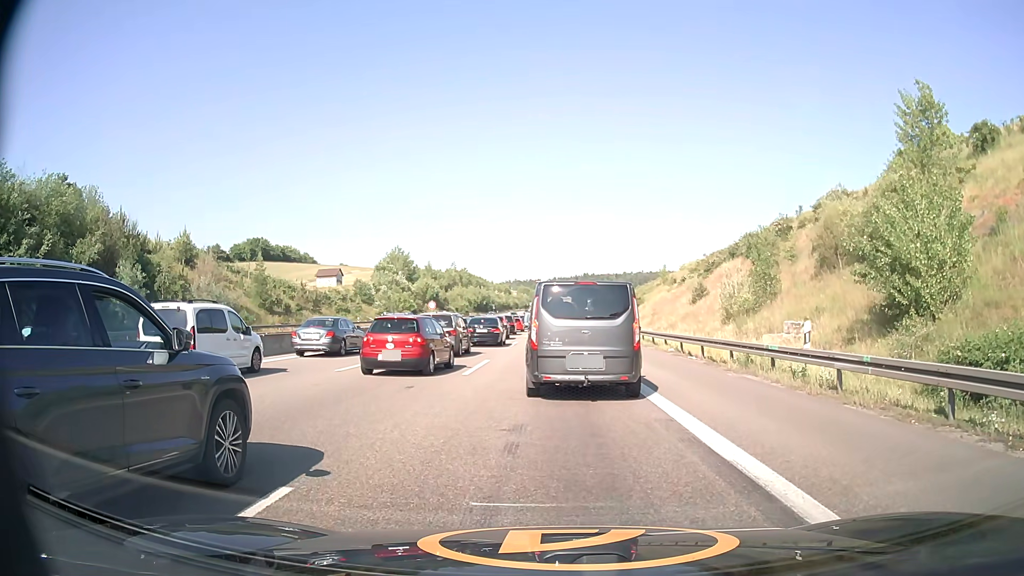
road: motorway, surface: asphalt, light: Day
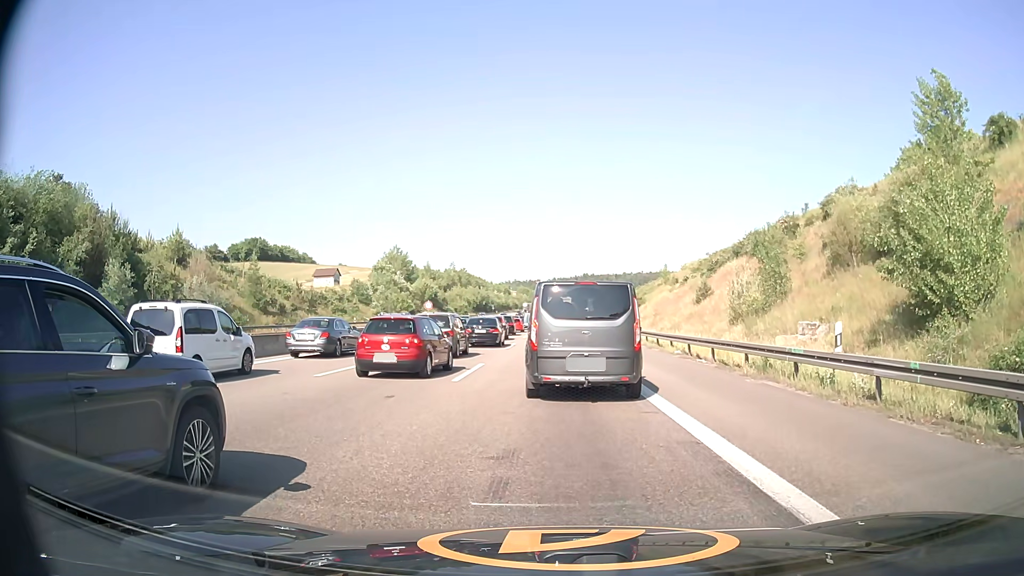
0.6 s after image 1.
(0.0, +1.7) m; -1°
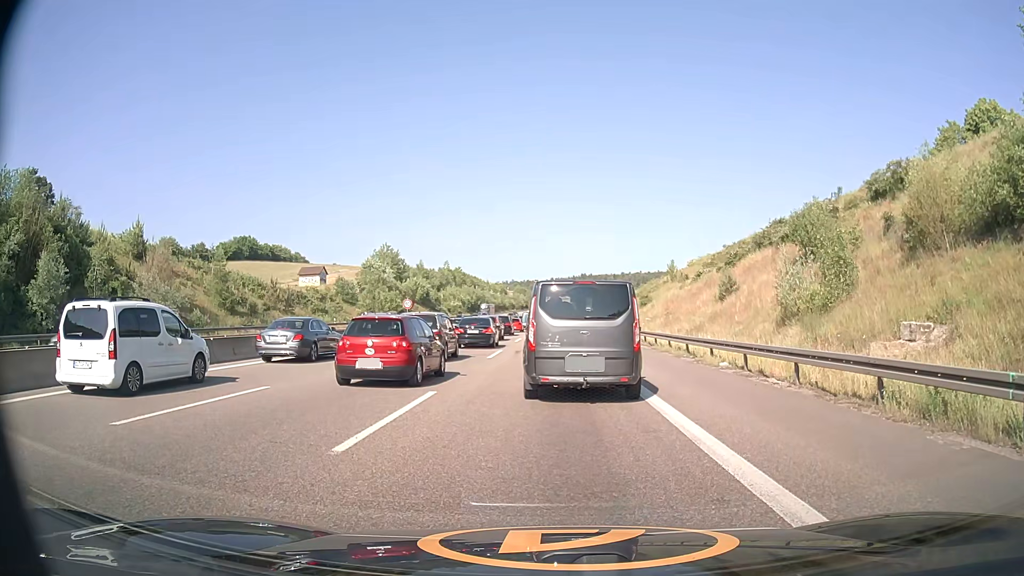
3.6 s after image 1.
(+0.1, +8.2) m; 0°
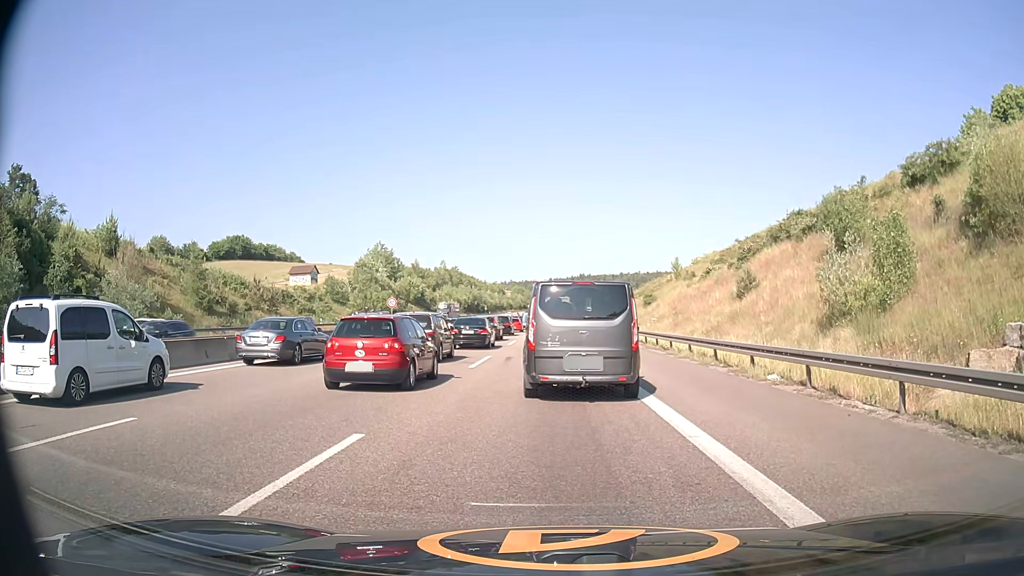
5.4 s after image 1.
(+0.1, +4.9) m; +2°
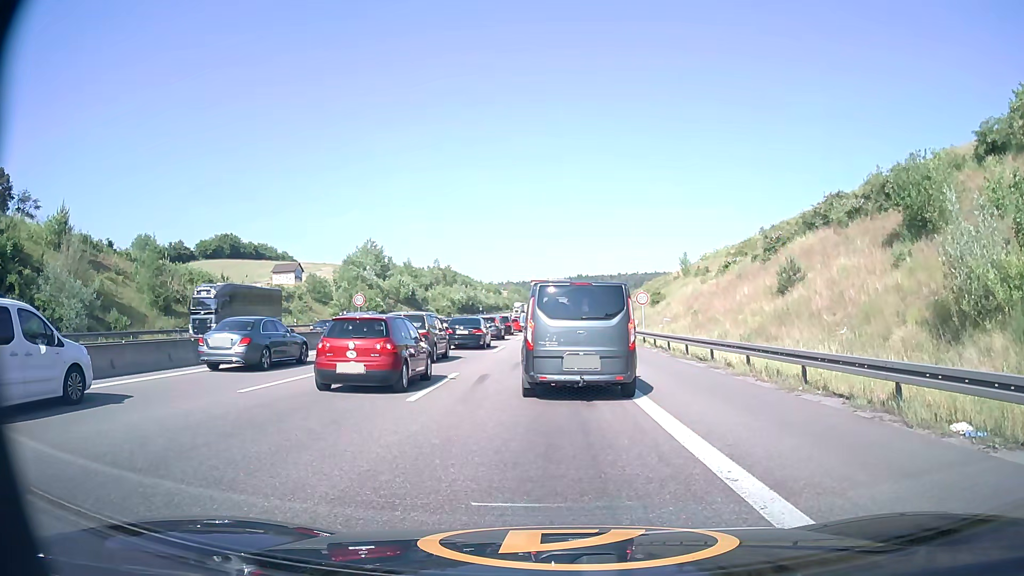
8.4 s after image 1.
(0.0, +8.1) m; -1°
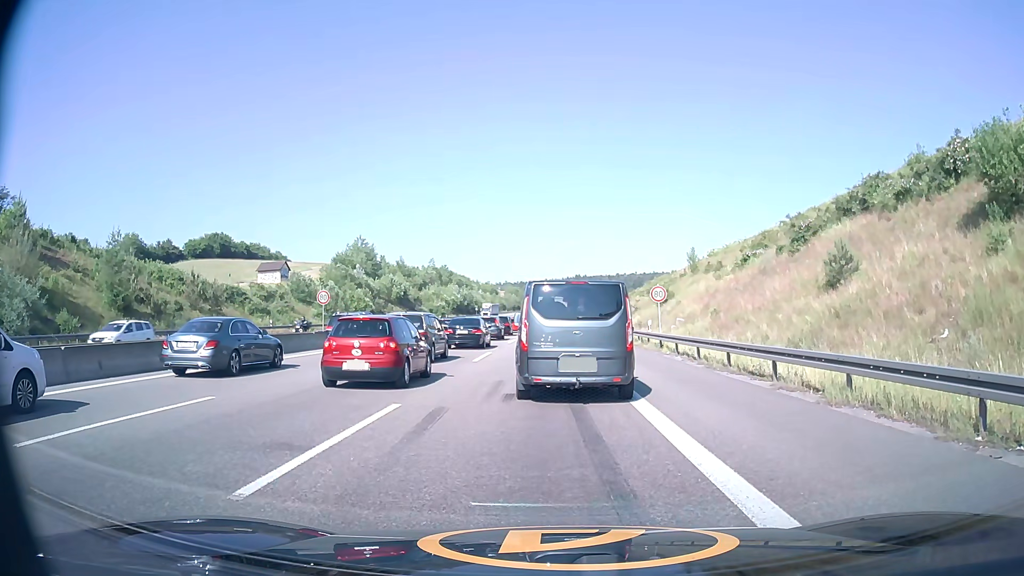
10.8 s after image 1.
(+0.1, +6.4) m; +1°
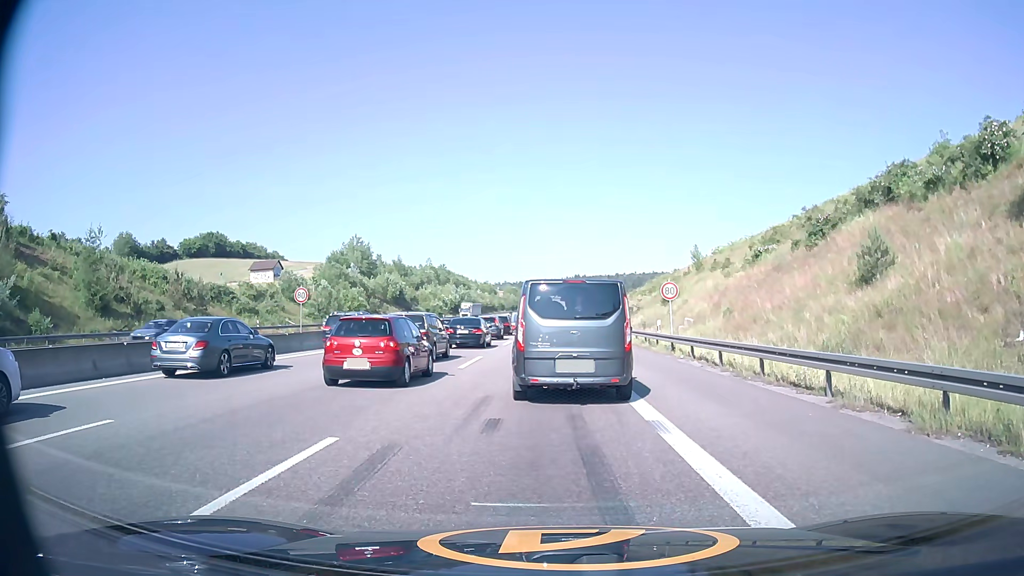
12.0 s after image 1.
(0.0, +3.2) m; +1°
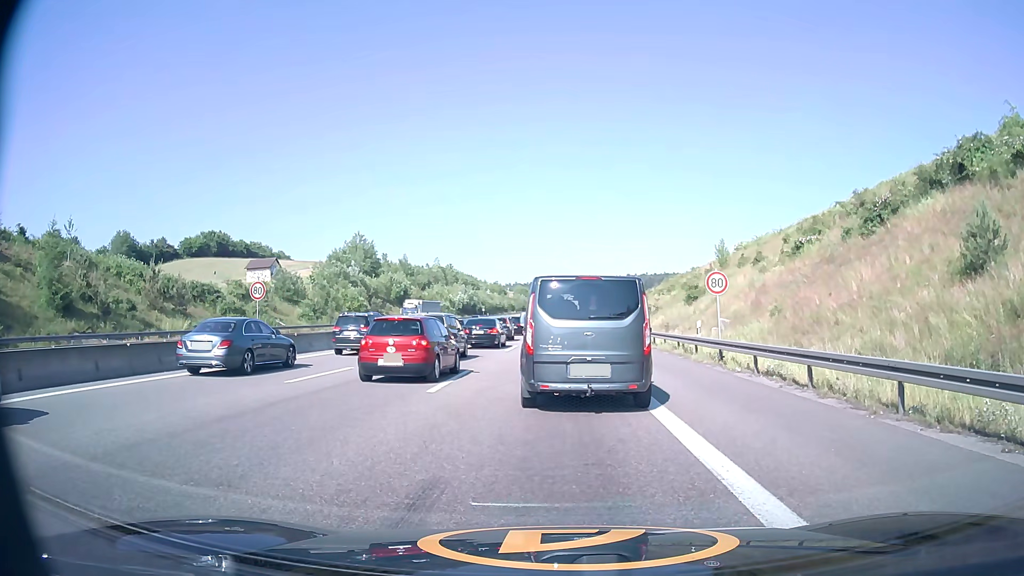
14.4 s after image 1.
(-0.1, +6.4) m; -1°
(0, +10) (0, +20) (0, +30) (0, +40) (0, +50) (0, +60) (0, +70) (+1, +80) (+1, +90) (+1, +100) m
